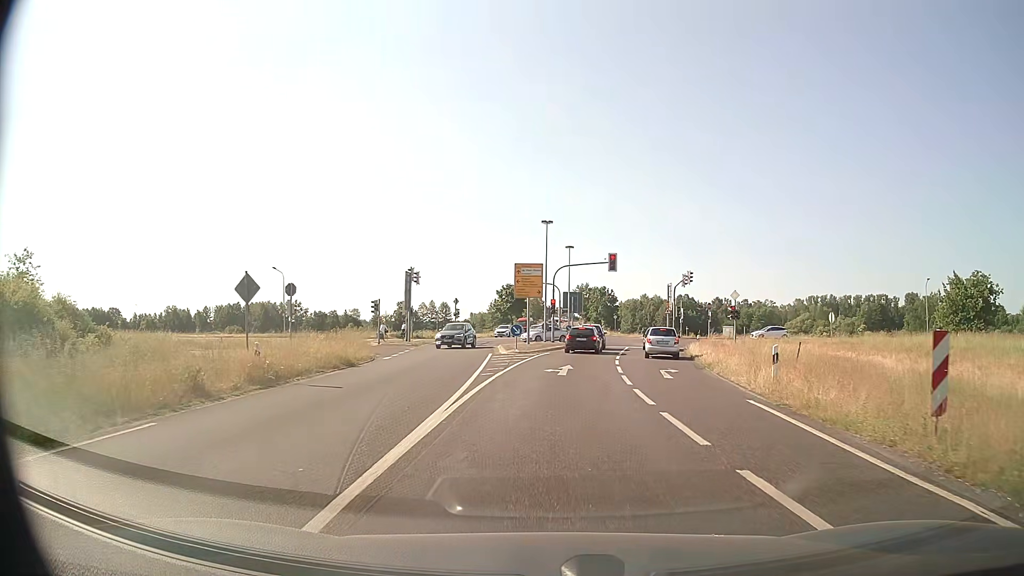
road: primary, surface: asphalt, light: Day
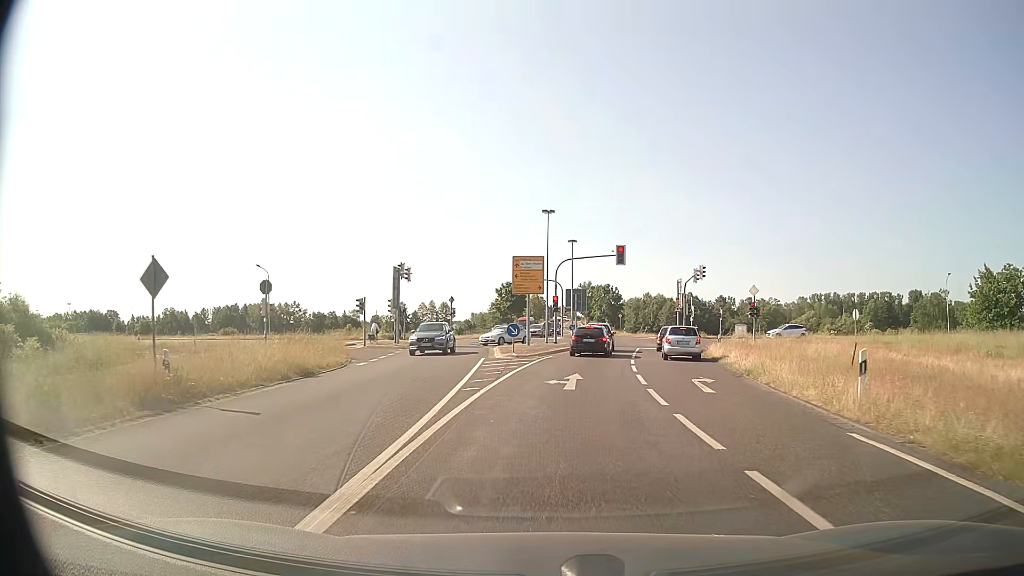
(0.0, +4.7) m; 0°
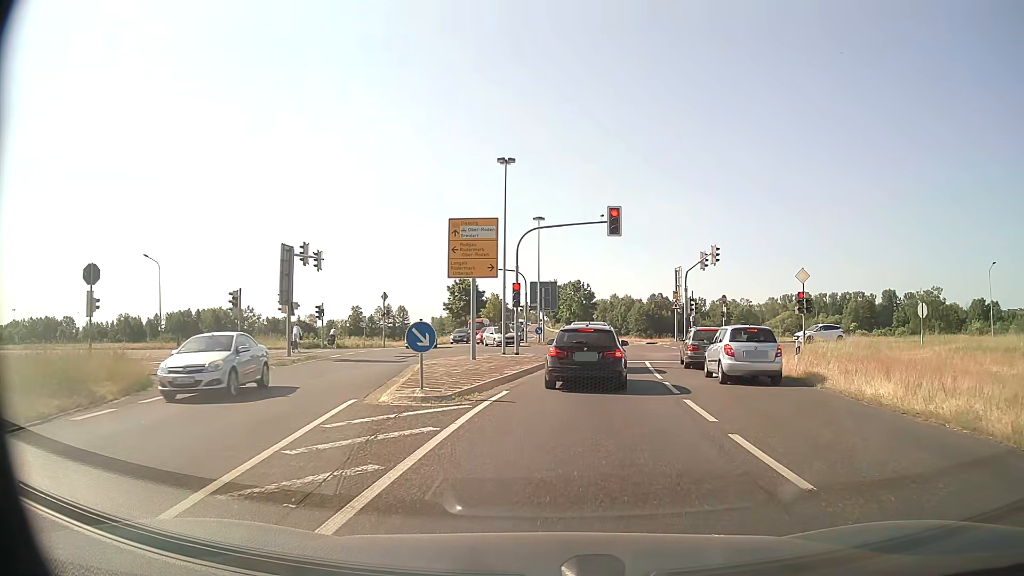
(+0.2, +15.6) m; +3°
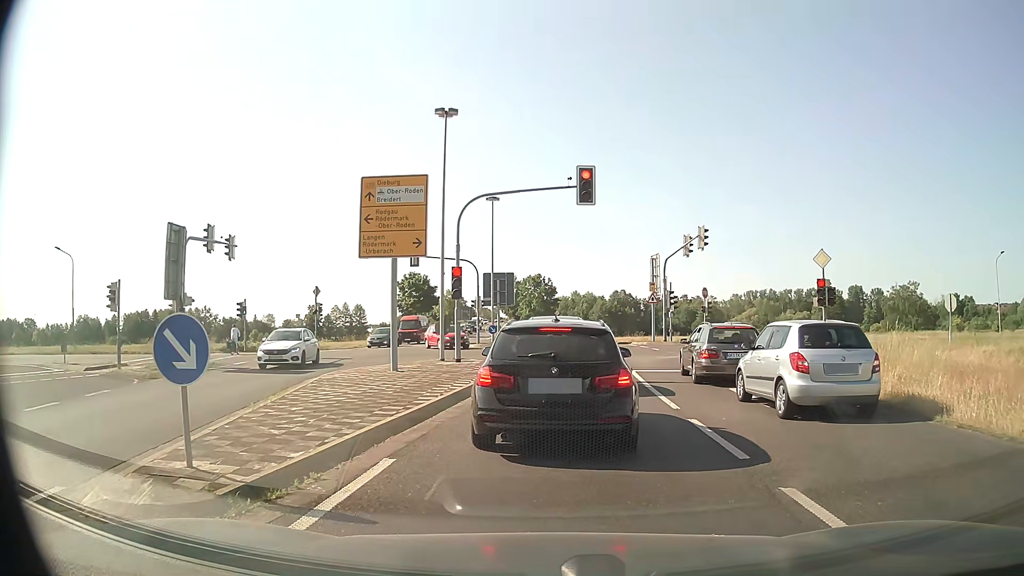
(+0.2, +7.2) m; +4°
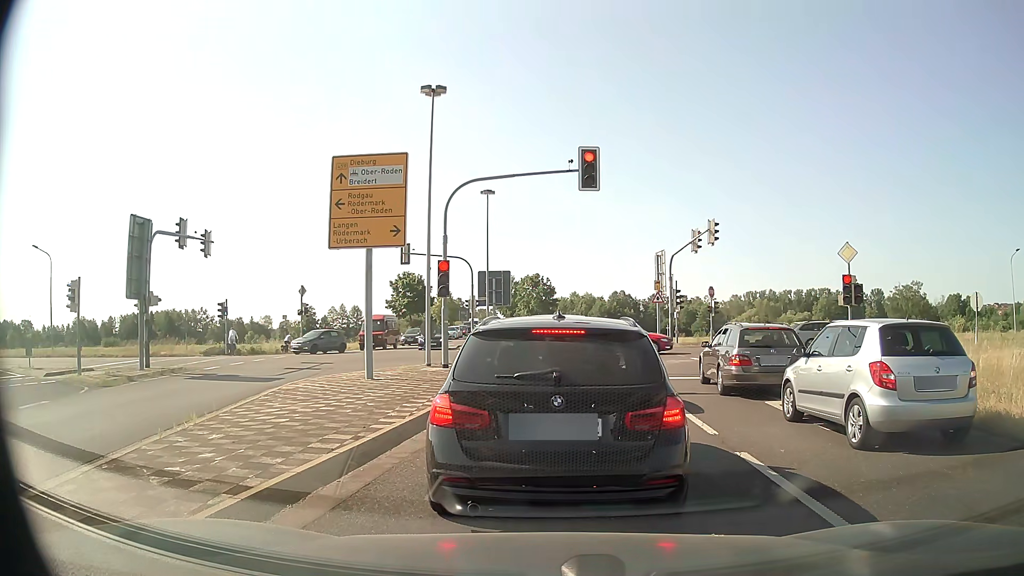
(0.0, +2.4) m; -1°
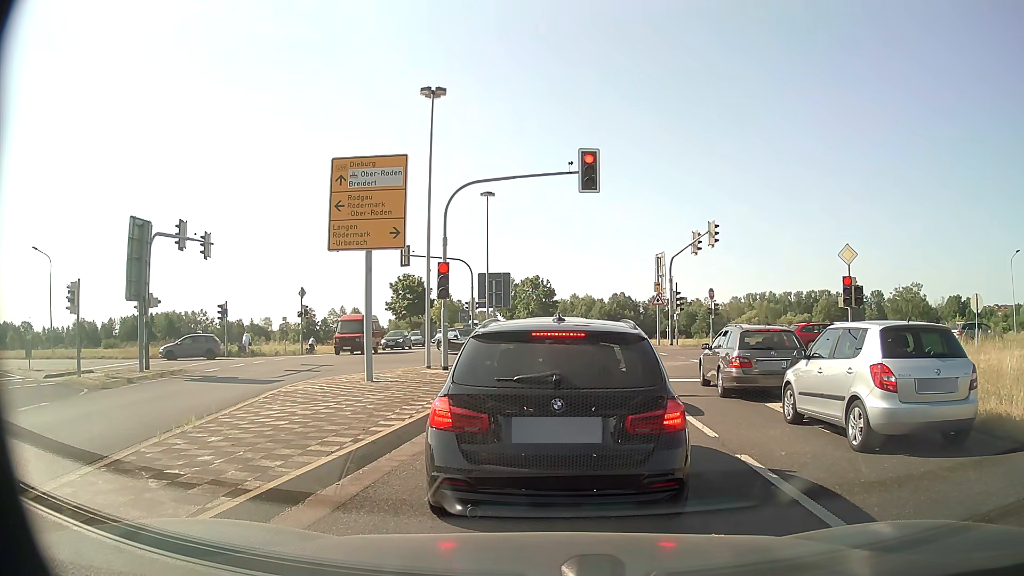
(0.0, +0.1) m; 0°
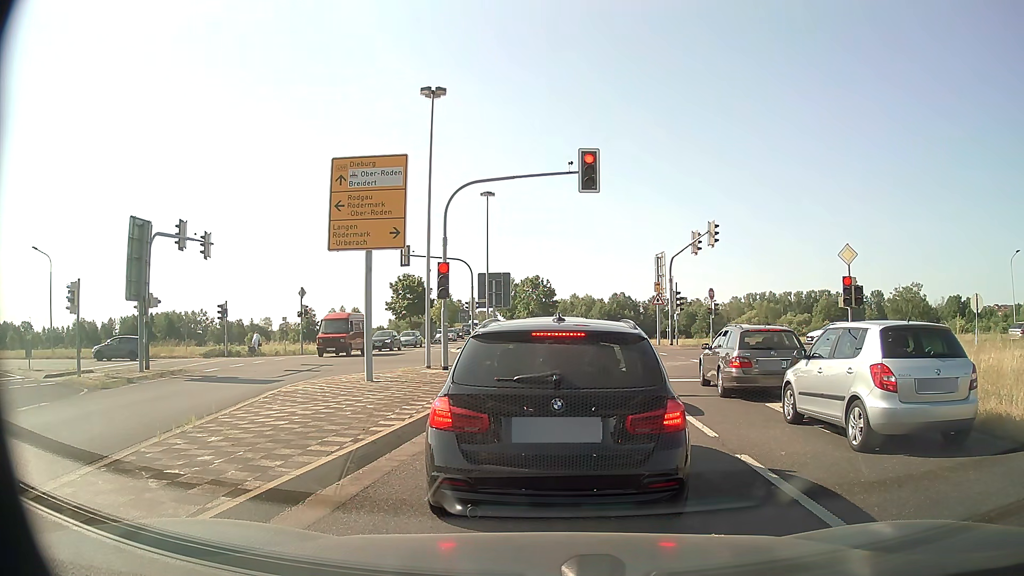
(0.0, 0.0) m; 0°
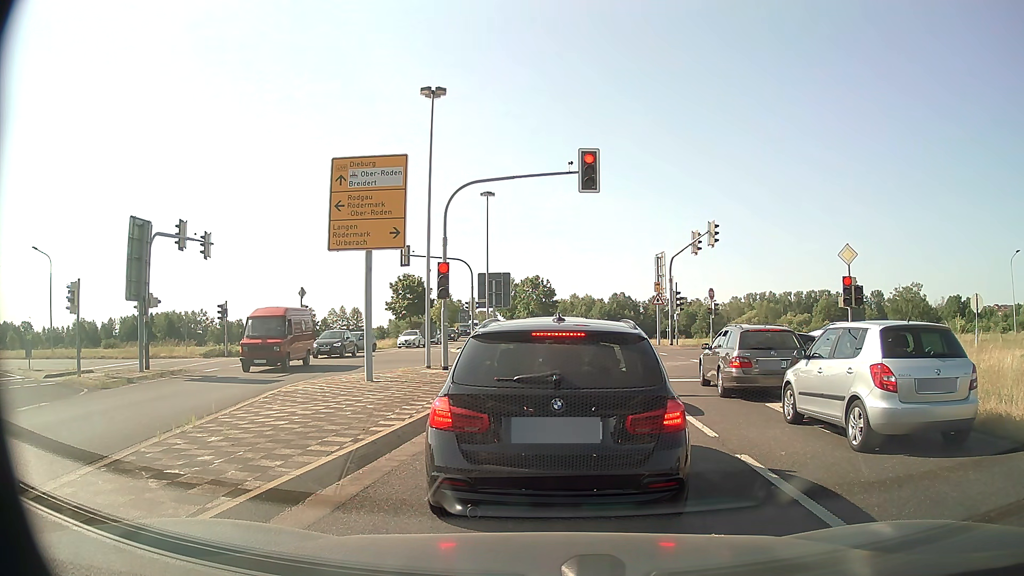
(0.0, 0.0) m; 0°
(0, +10) (0, +20) (+1, +30) (+1, +40) (0, +50) (0, +60) (-1, +70) (-2, +80) (-4, +90) (-5, +100) m
